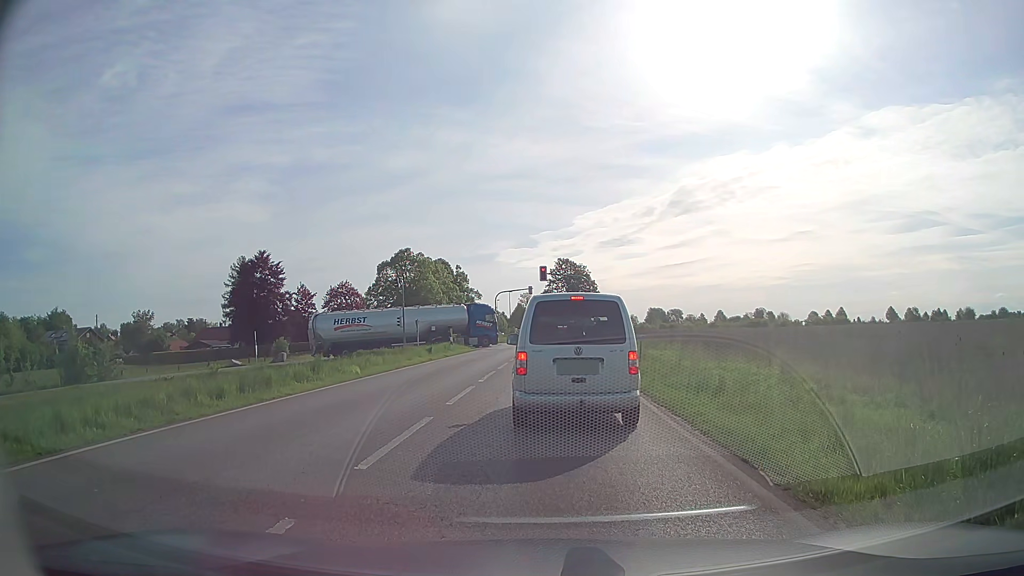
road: secondary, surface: asphalt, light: Day
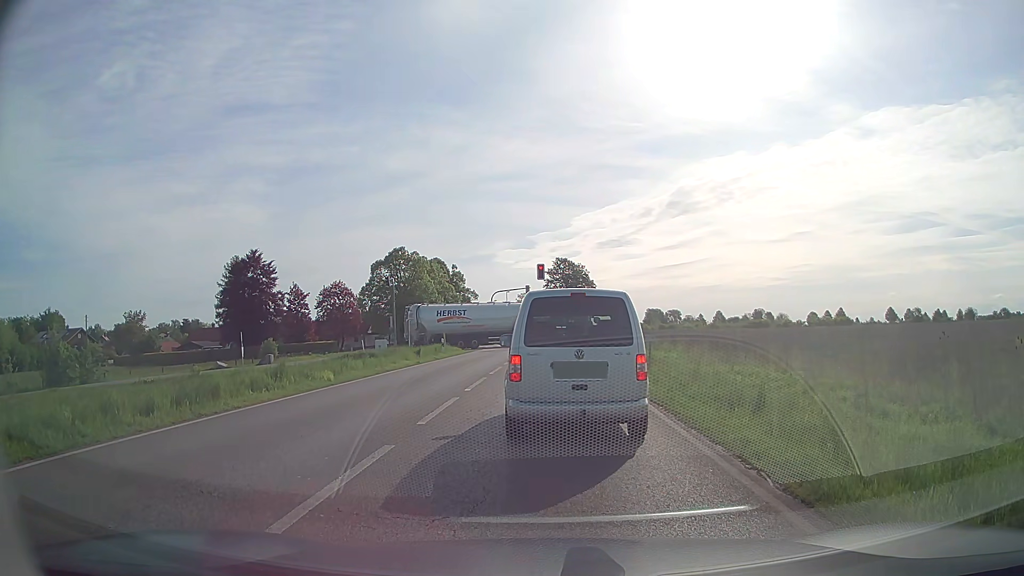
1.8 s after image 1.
(0.0, +2.5) m; -1°
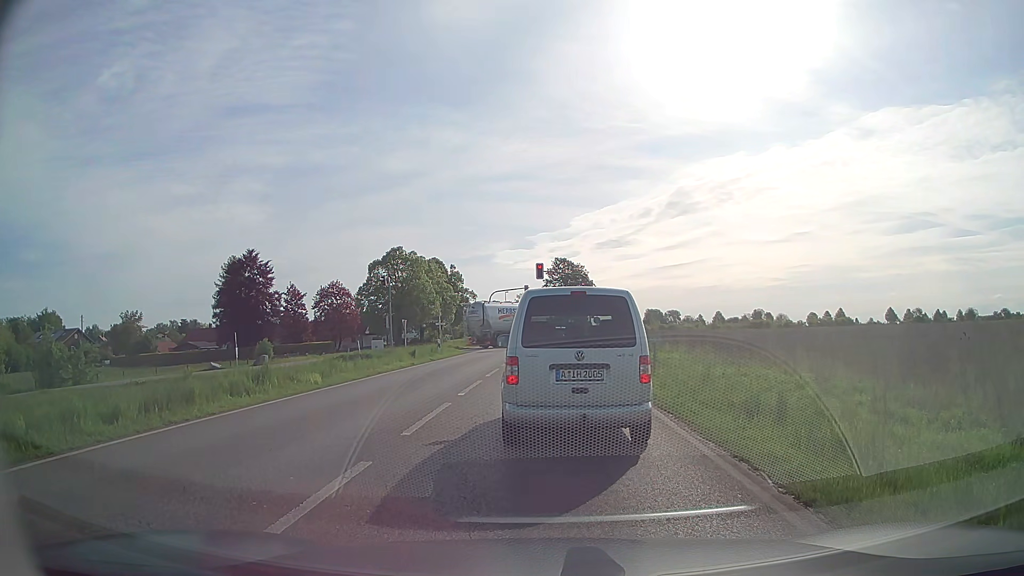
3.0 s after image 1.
(0.0, +1.0) m; 0°
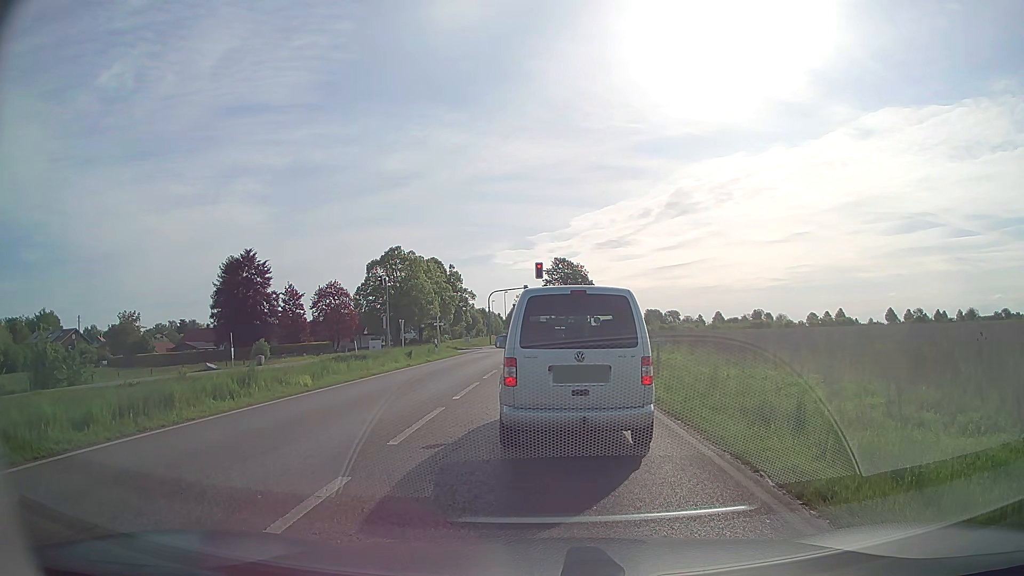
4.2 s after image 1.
(0.0, +0.7) m; 0°
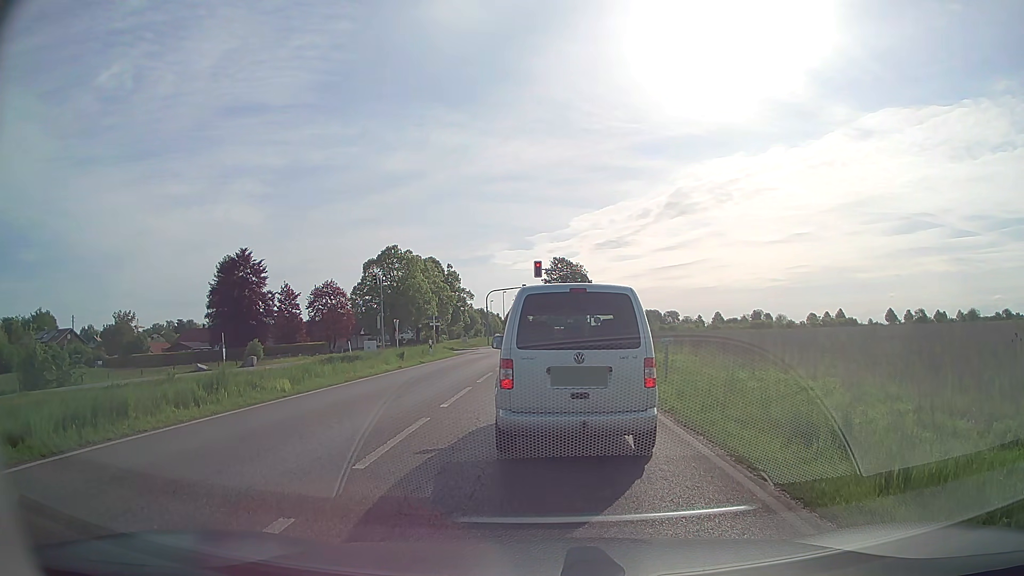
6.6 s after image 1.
(0.0, +1.5) m; 0°
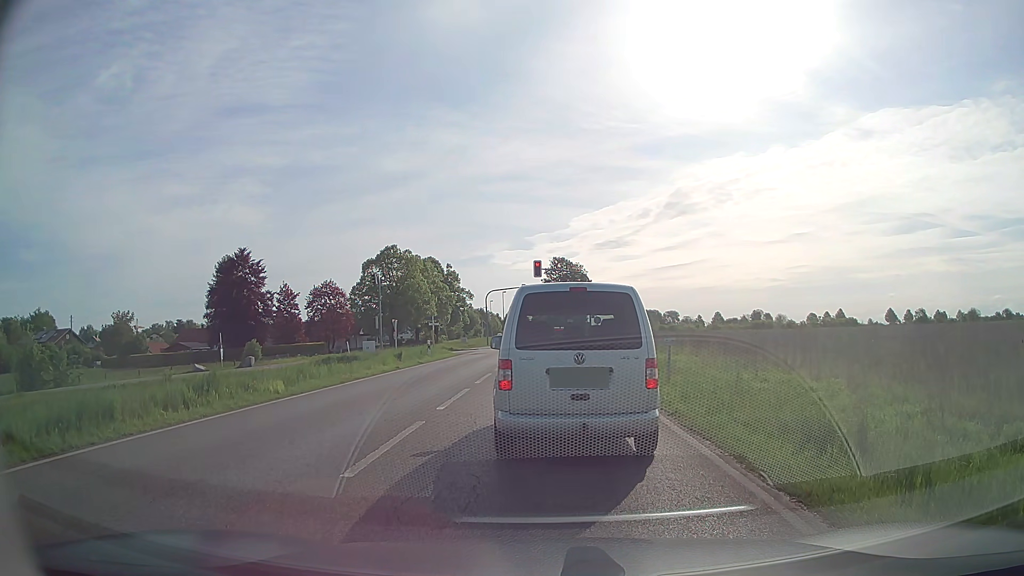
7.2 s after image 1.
(0.0, +0.4) m; 0°
